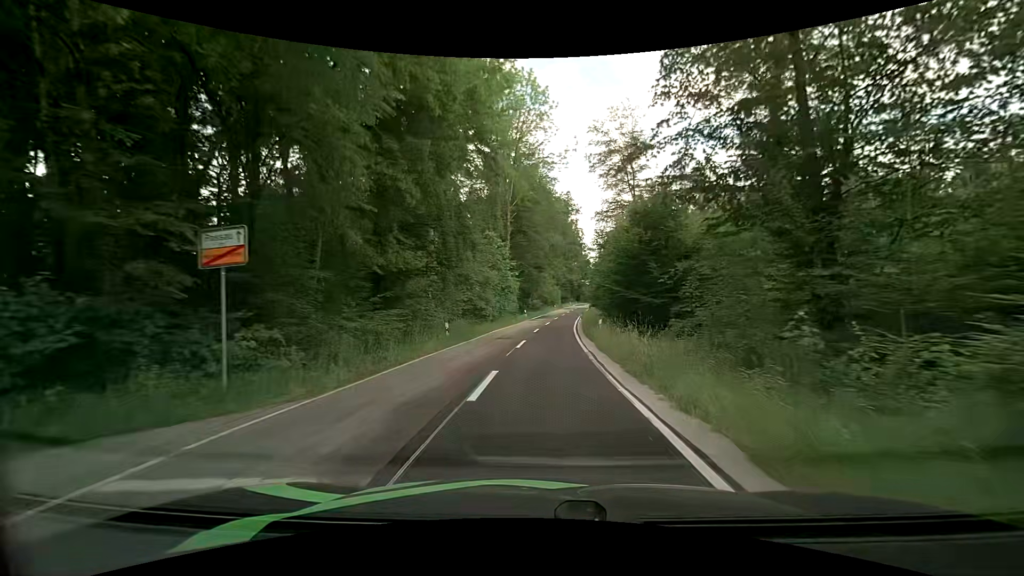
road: tertiary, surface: asphalt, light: Day
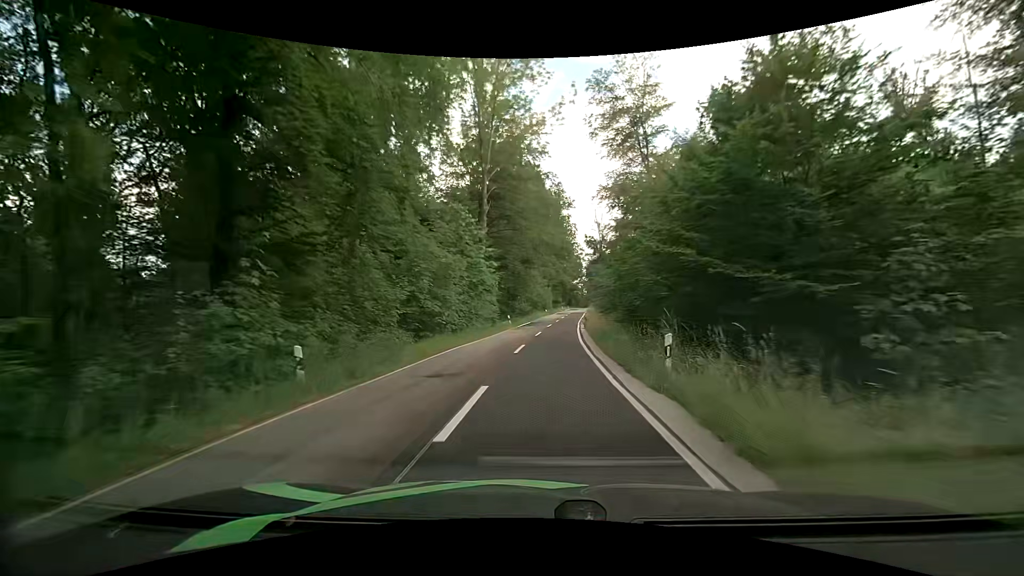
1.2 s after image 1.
(+0.2, +13.6) m; +2°
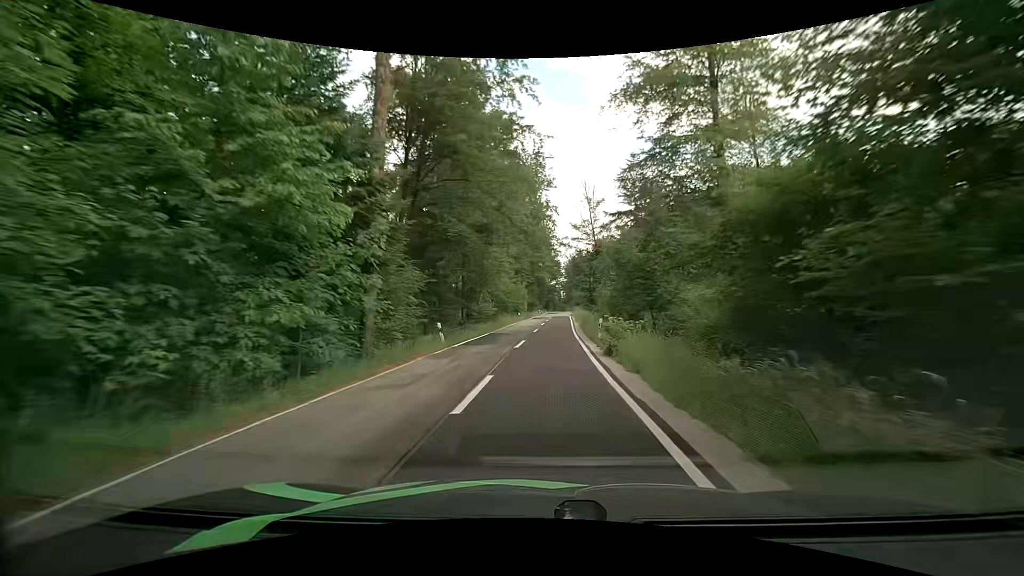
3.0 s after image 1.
(+0.4, +22.3) m; +2°
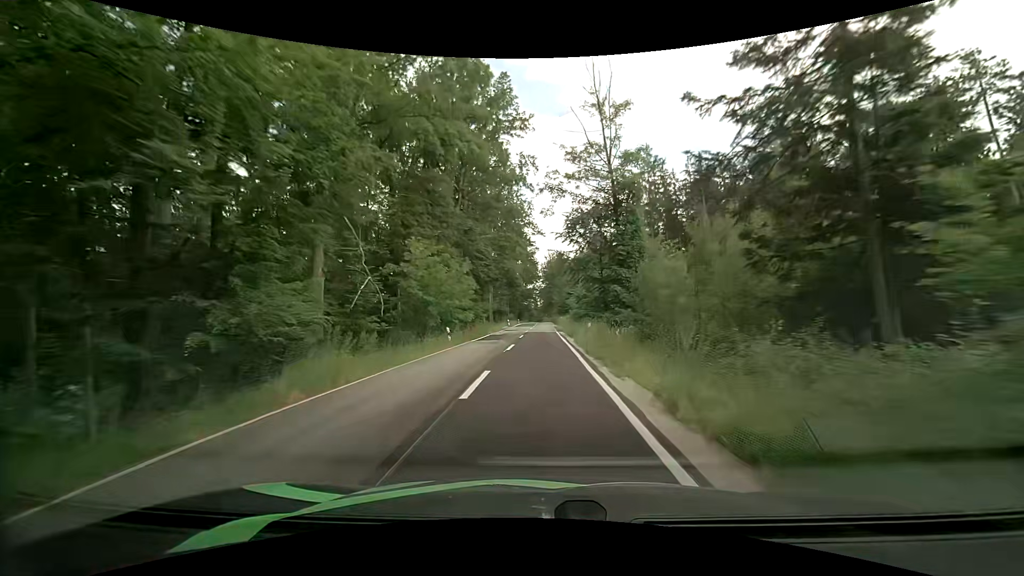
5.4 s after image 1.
(+1.2, +33.2) m; +3°
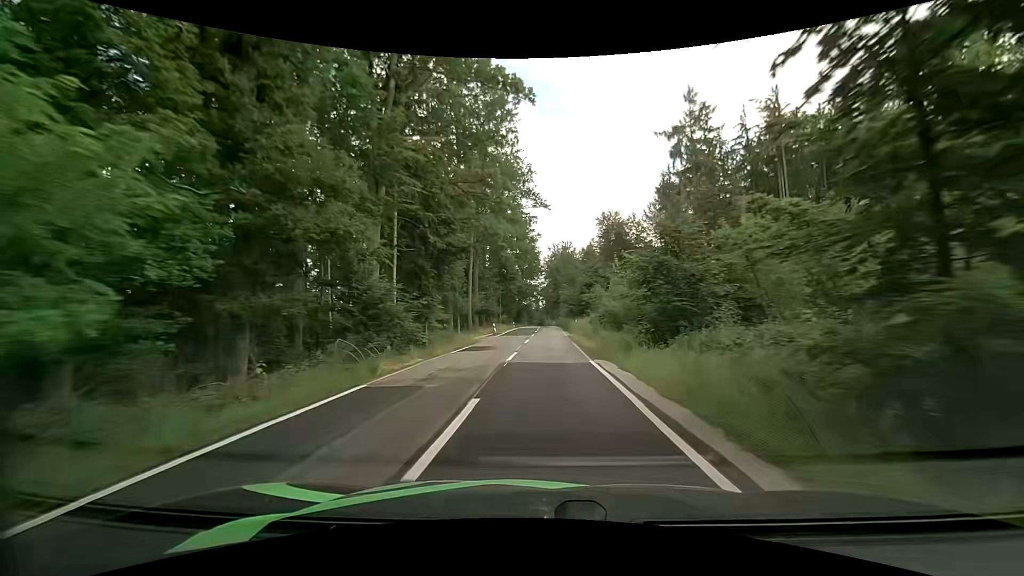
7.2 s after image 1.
(-0.2, +27.0) m; 0°
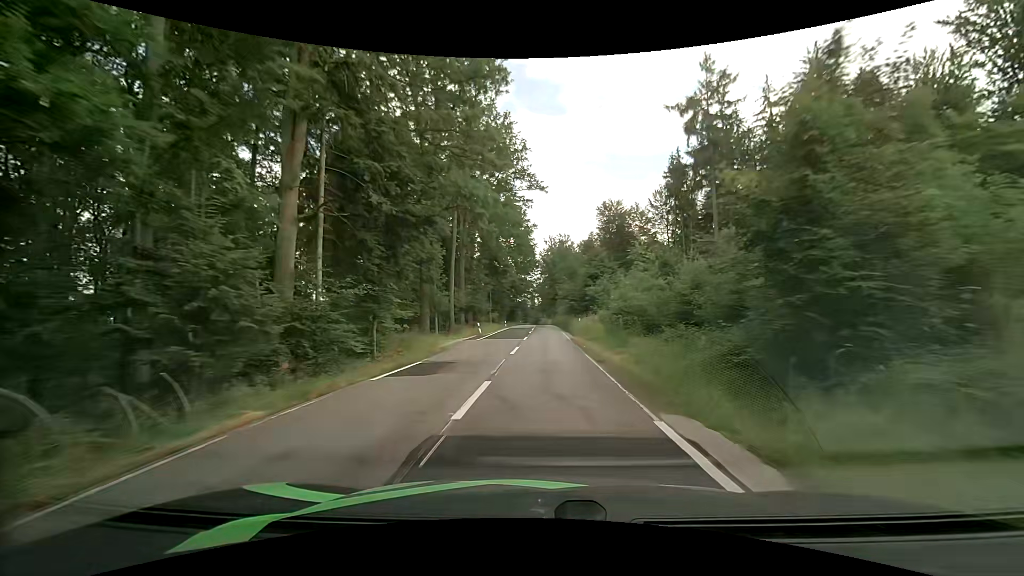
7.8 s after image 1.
(-0.1, +9.3) m; +1°
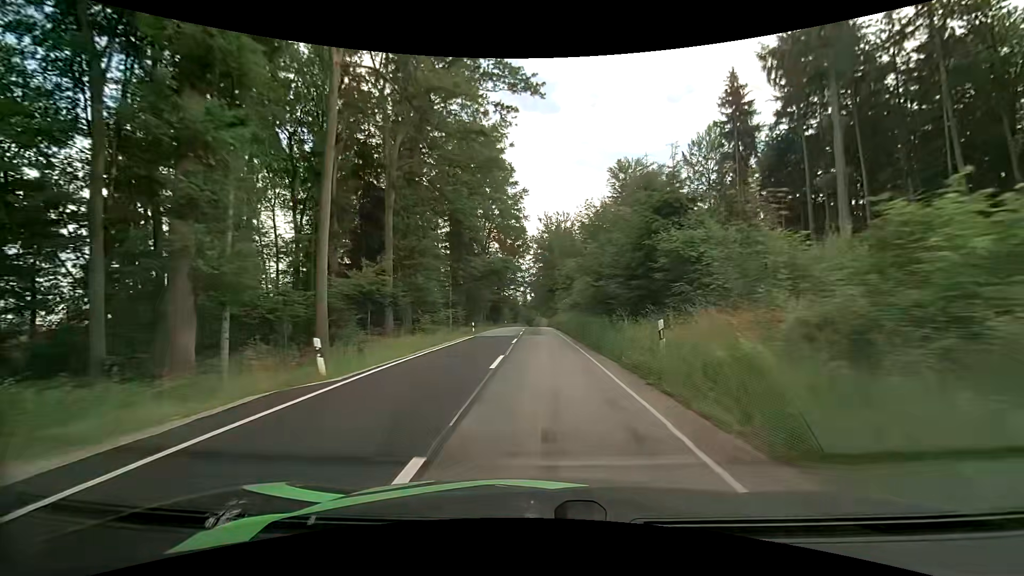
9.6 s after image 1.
(0.0, +28.4) m; 0°
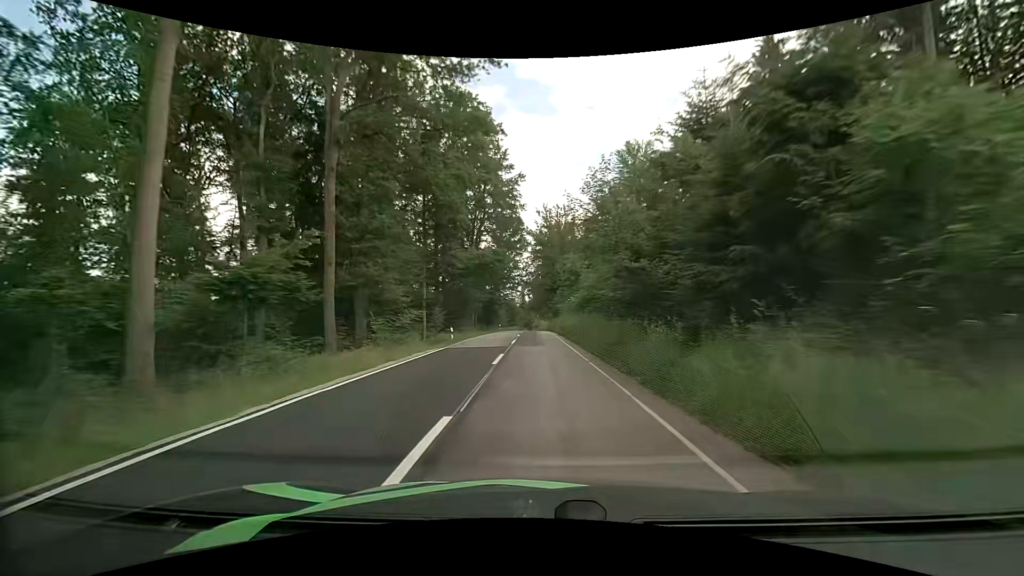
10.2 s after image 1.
(0.0, +9.6) m; 0°
(0, +10) (0, +20) (0, +30) (0, +40) (-1, +50) (-1, +60) (-1, +70) (-1, +80) (-1, +90) (-1, +100) m
